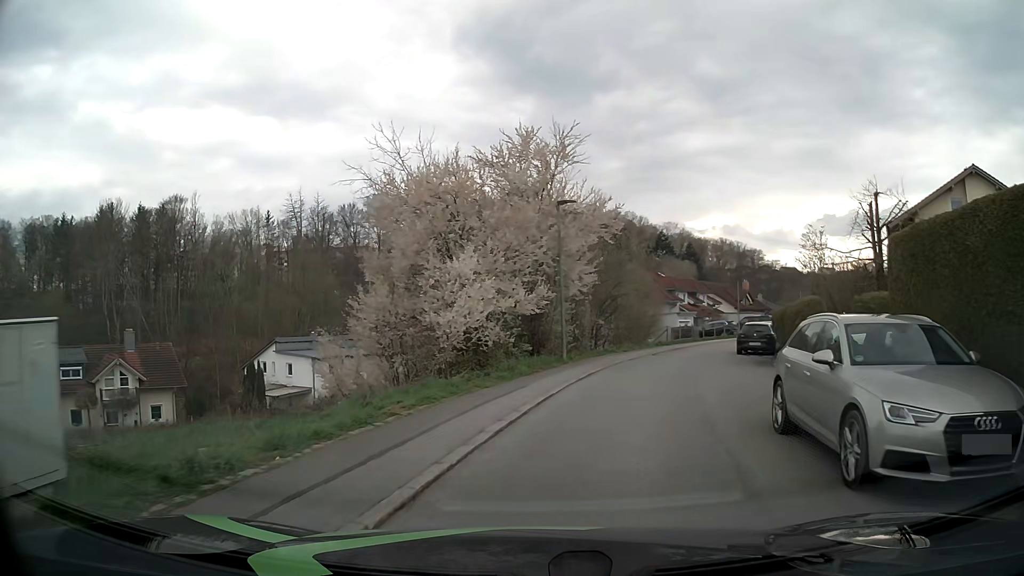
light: Day
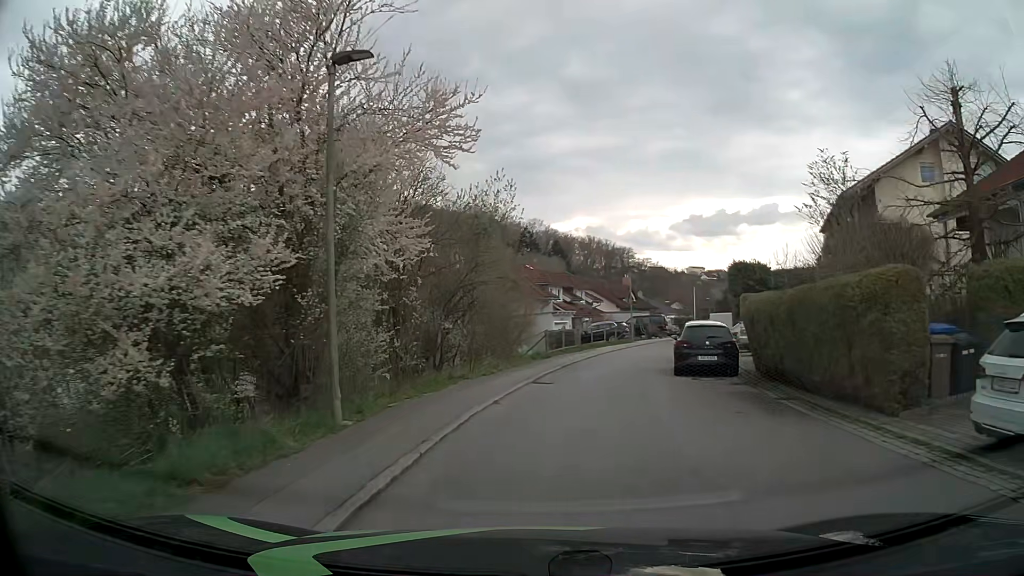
(+1.5, +12.1) m; +12°
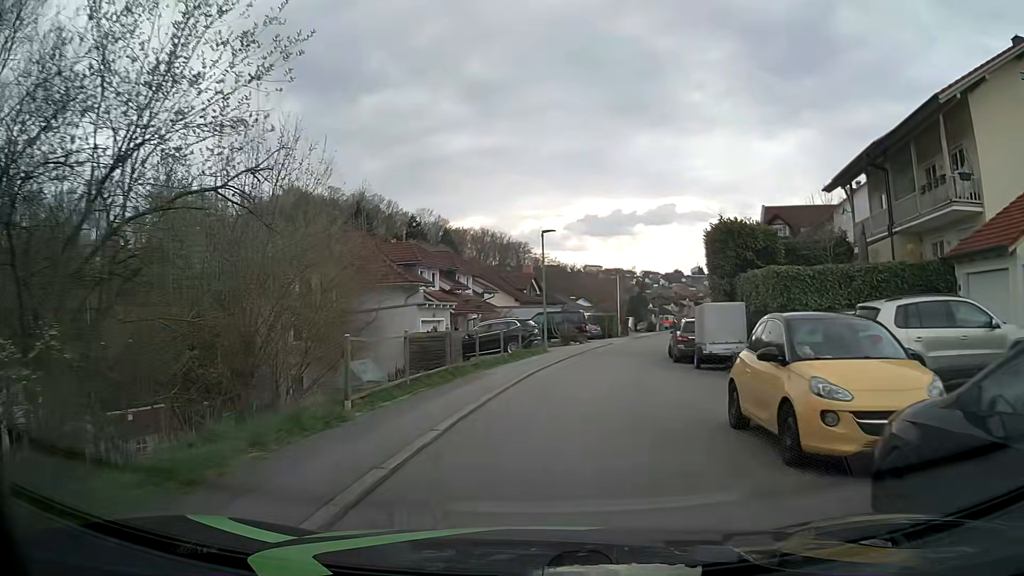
(+1.5, +17.2) m; +9°
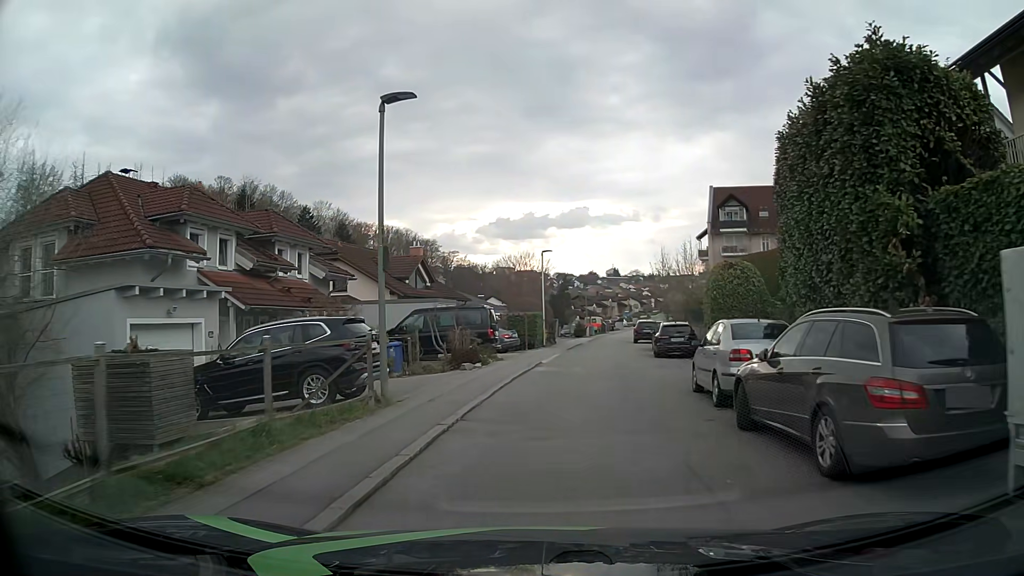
(+1.2, +17.4) m; +7°
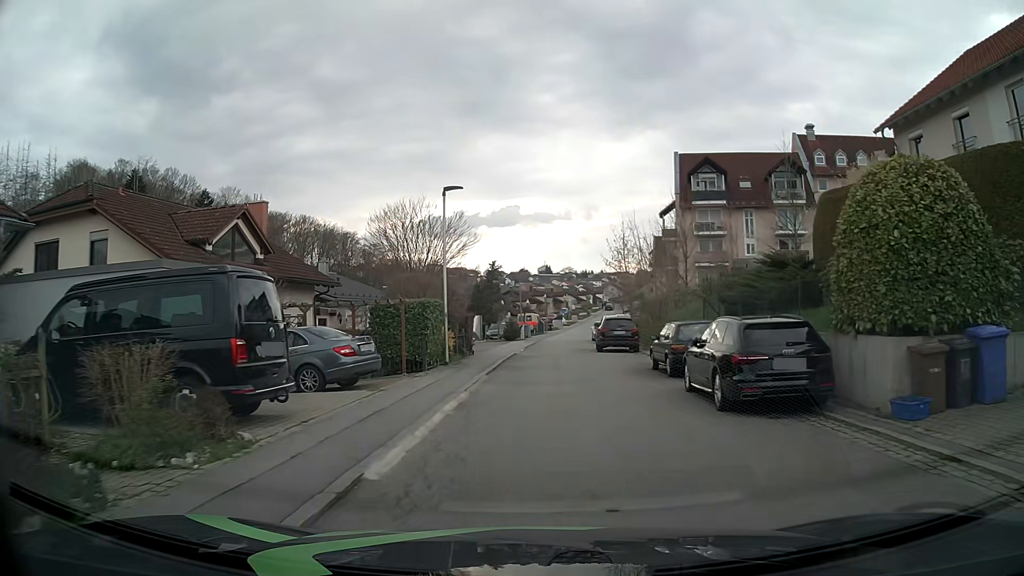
(+0.9, +17.4) m; +5°
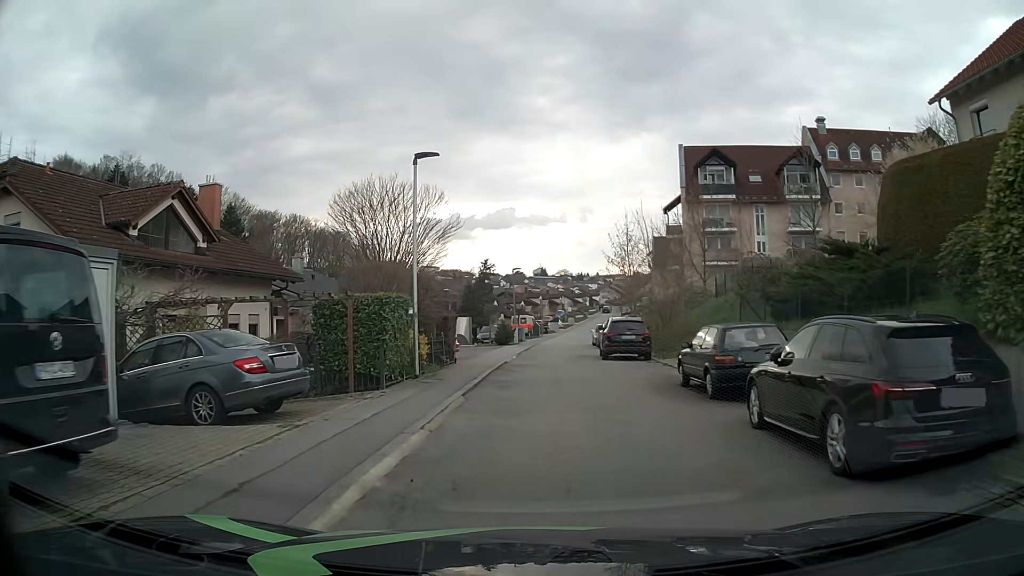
(+0.1, +4.4) m; +2°
